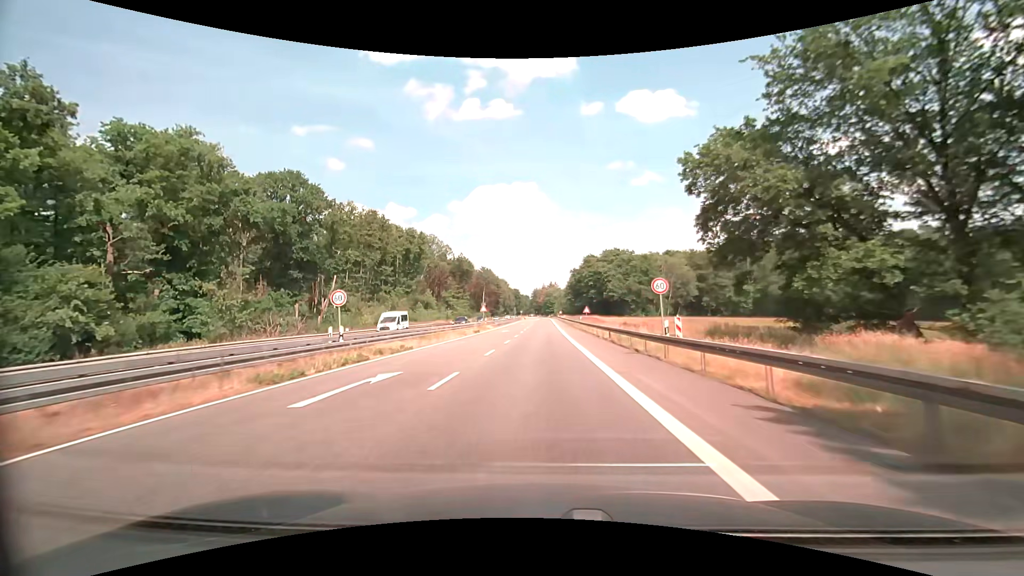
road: secondary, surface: asphalt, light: Day
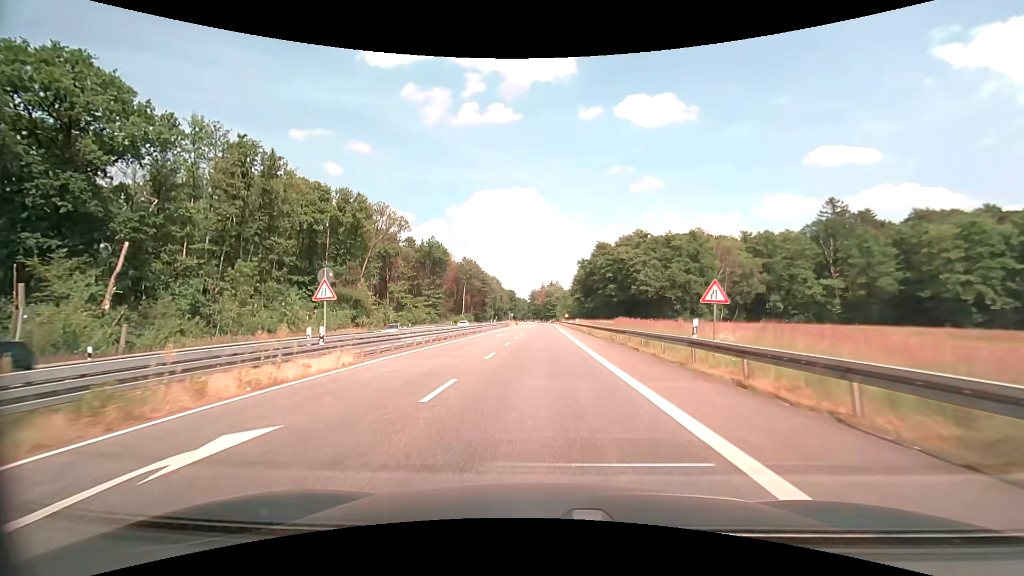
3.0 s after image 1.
(-0.1, +46.2) m; 0°
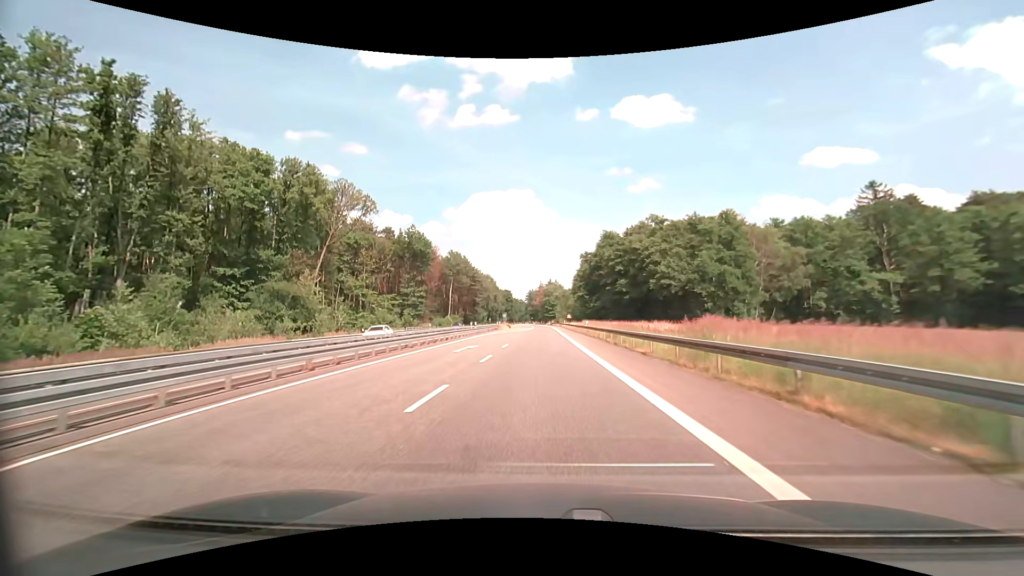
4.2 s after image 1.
(0.0, +18.5) m; 0°
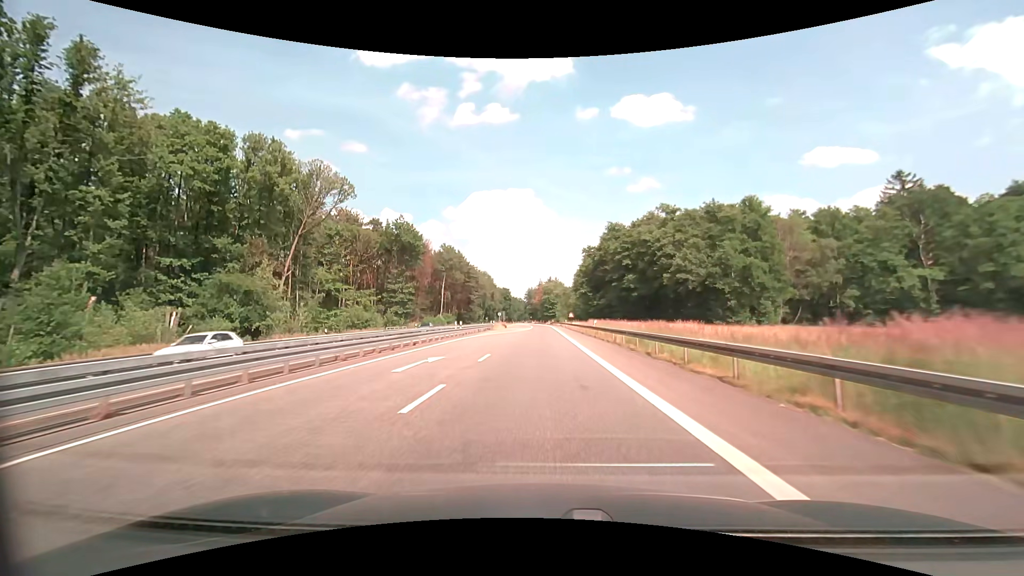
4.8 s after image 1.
(0.0, +9.2) m; 0°
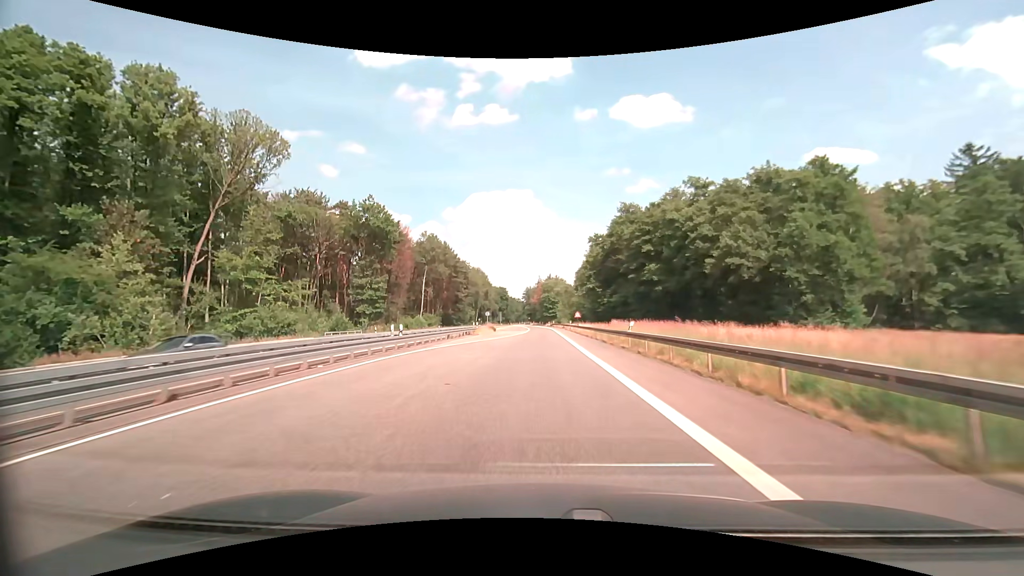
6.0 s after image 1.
(0.0, +18.5) m; 0°
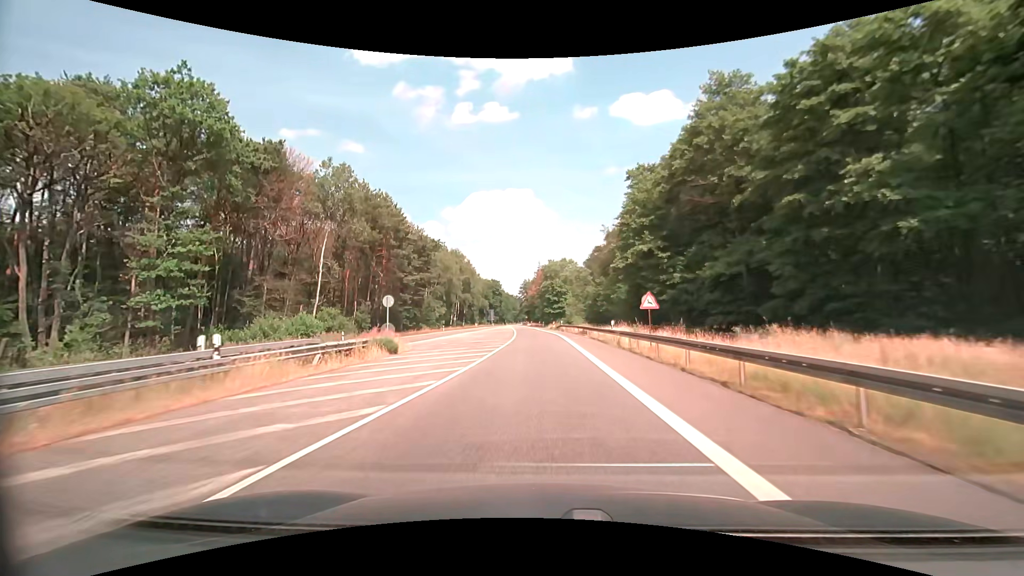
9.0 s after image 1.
(0.0, +46.6) m; 0°
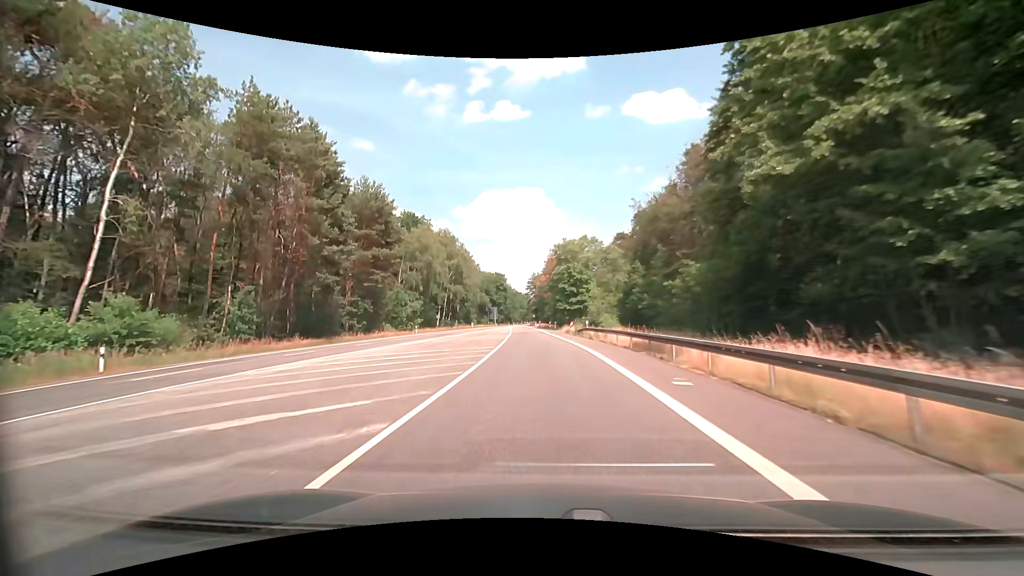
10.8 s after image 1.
(-0.2, +28.4) m; -1°
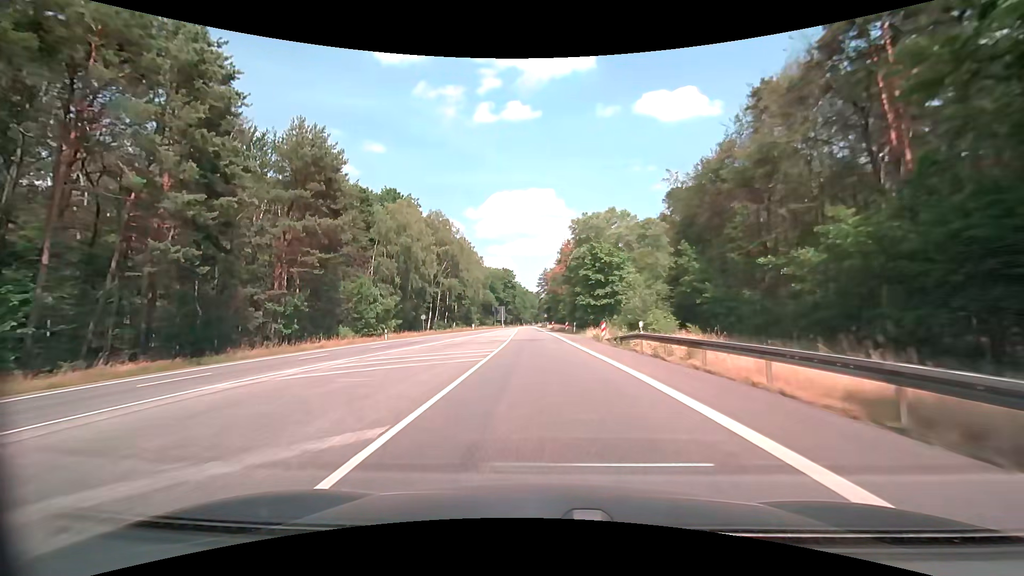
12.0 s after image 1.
(-0.2, +19.1) m; -1°
(0, +10) (0, +20) (-1, +30) (-1, +40) (-1, +50) (-2, +60) (-2, +70) (-3, +80) (-3, +90) (-4, +100) m
